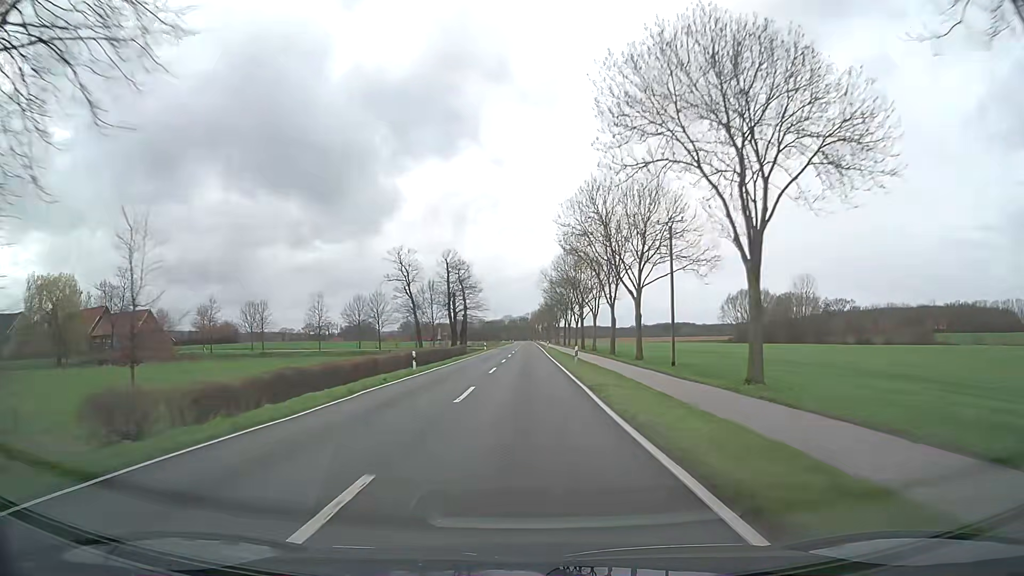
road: secondary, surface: asphalt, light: Day
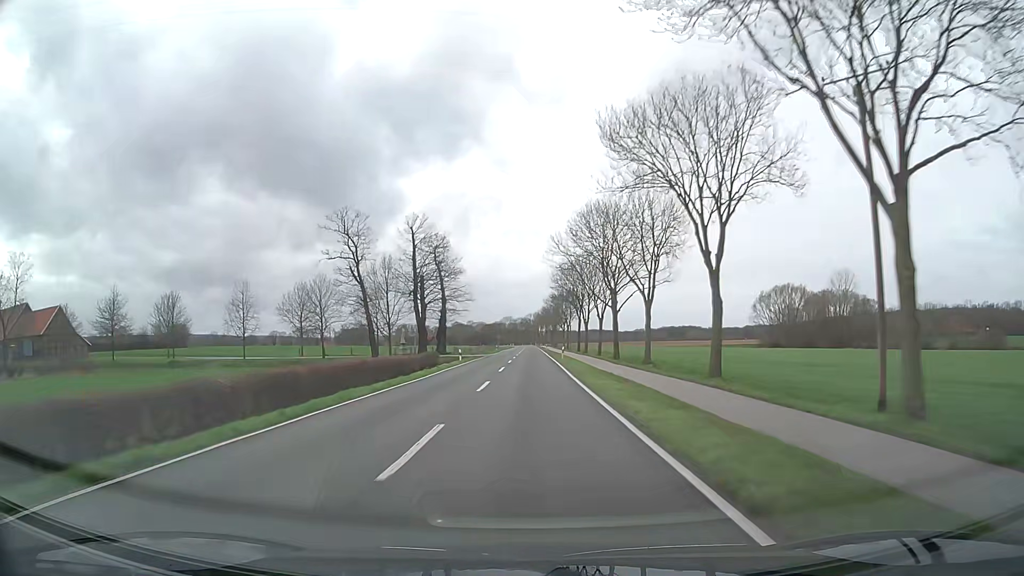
(0.0, +31.7) m; 0°
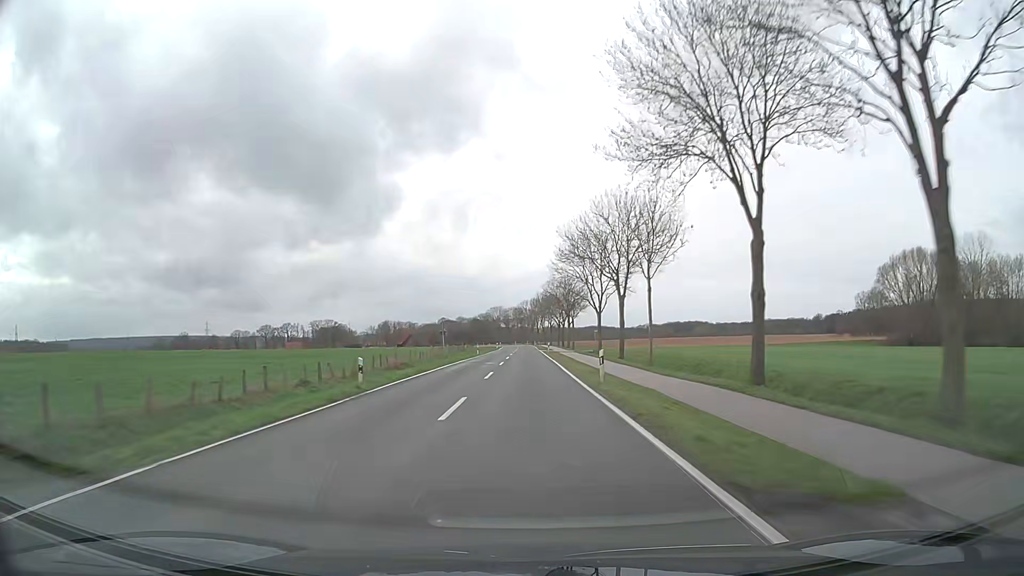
(+0.4, +79.1) m; 0°
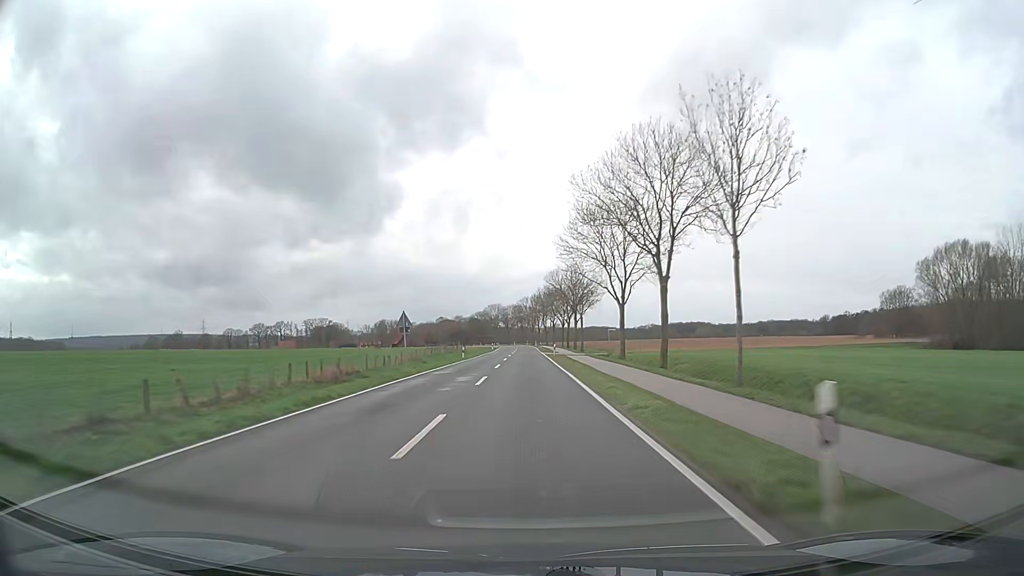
(0.0, +15.8) m; 0°
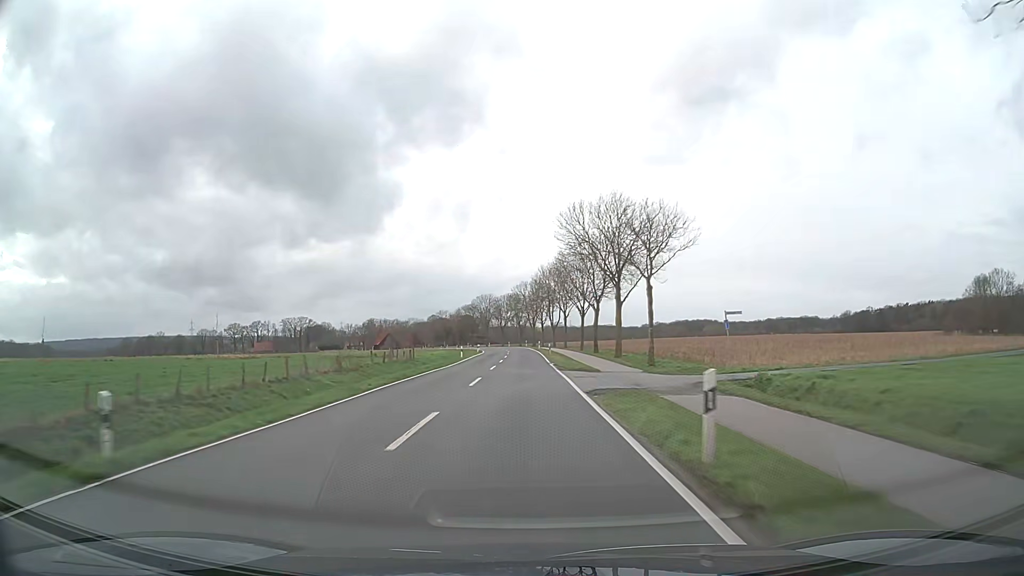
(-0.1, +47.3) m; 0°
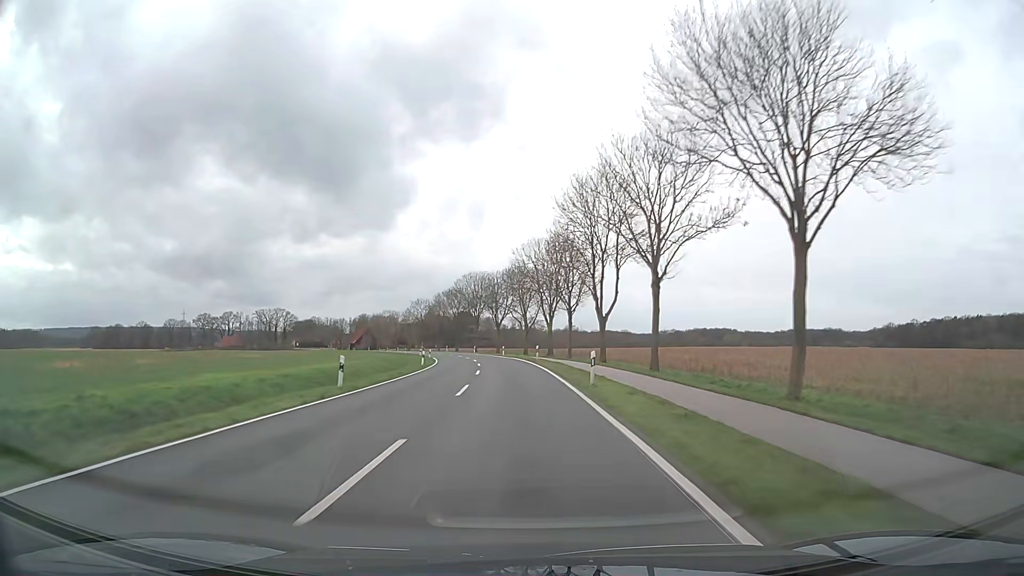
(-0.5, +62.9) m; -1°
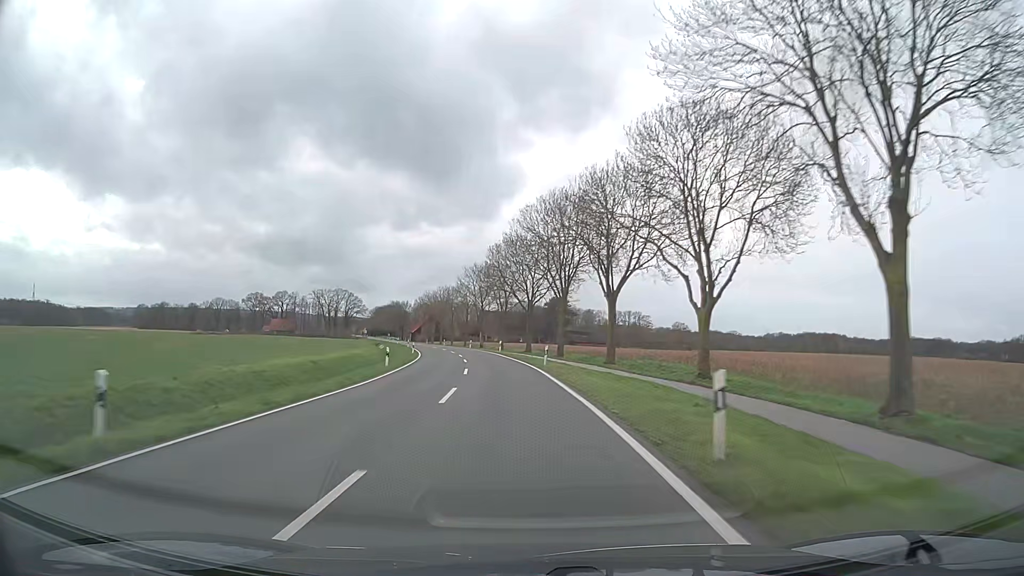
(-3.4, +62.6) m; -8°
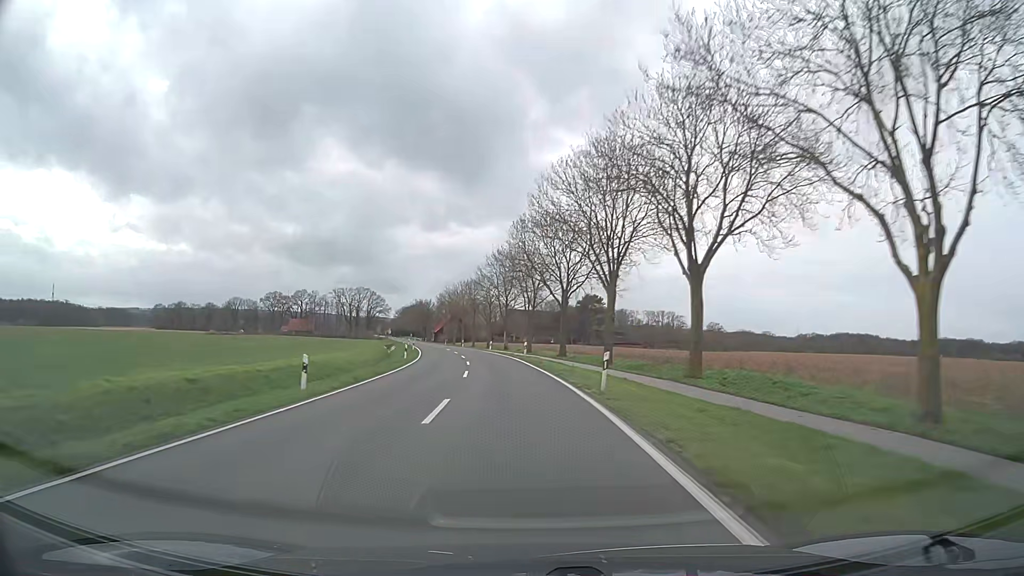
(-0.3, +15.7) m; -3°
